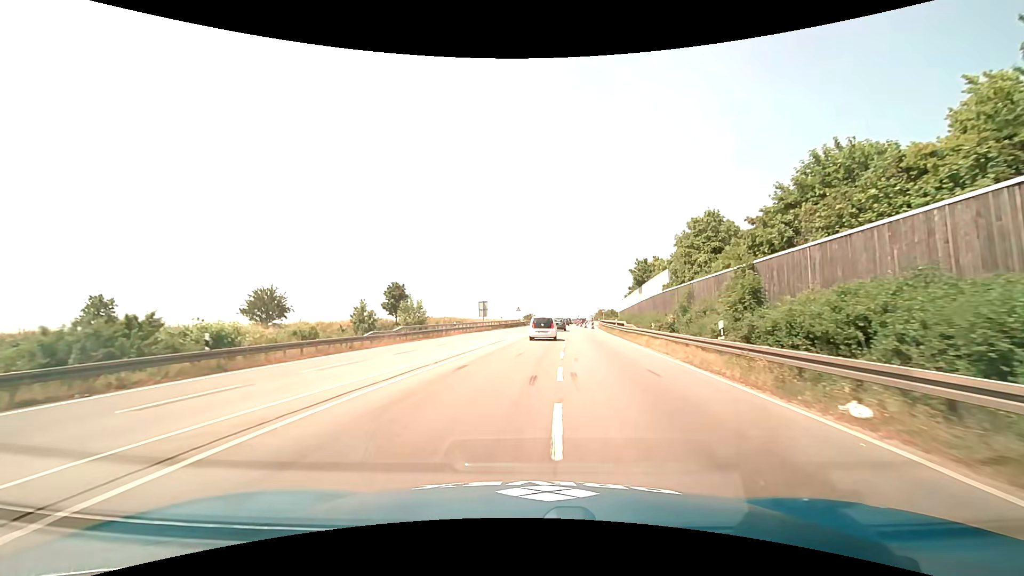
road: primary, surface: asphalt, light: Day
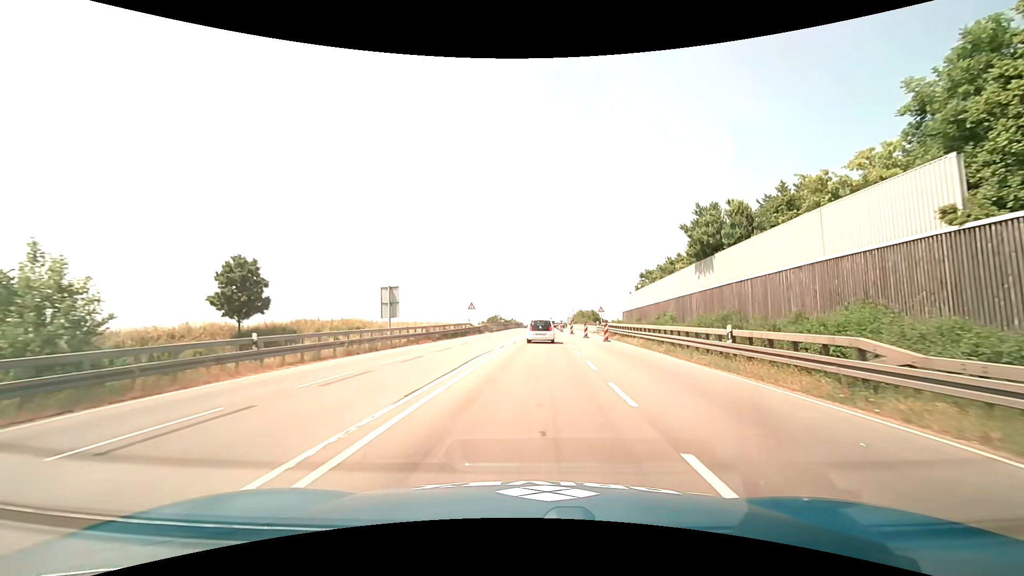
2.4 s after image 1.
(+0.8, +32.5) m; +3°
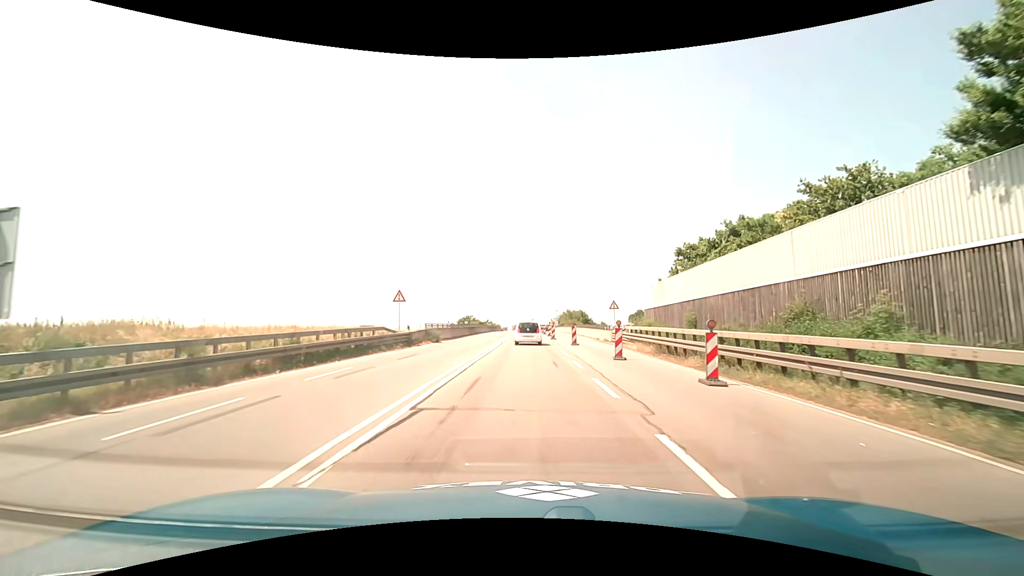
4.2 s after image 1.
(+0.6, +23.0) m; +2°
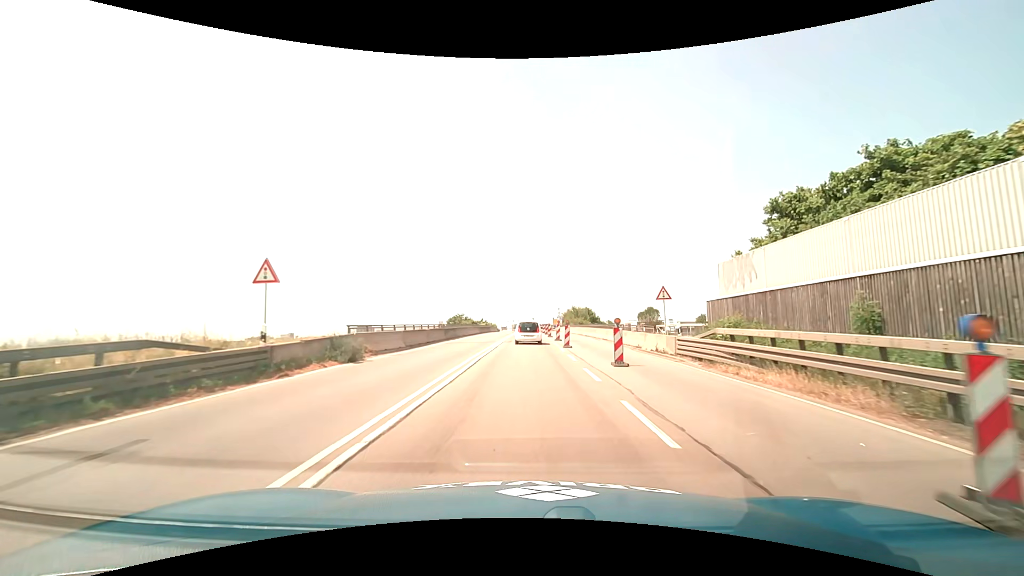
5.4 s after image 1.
(0.0, +15.5) m; 0°
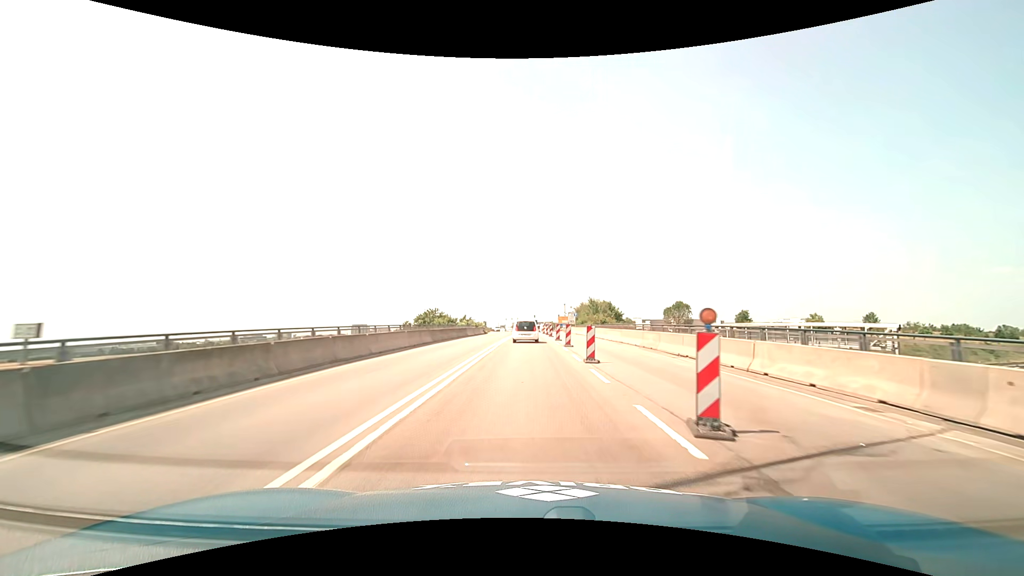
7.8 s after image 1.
(-0.1, +31.2) m; 0°
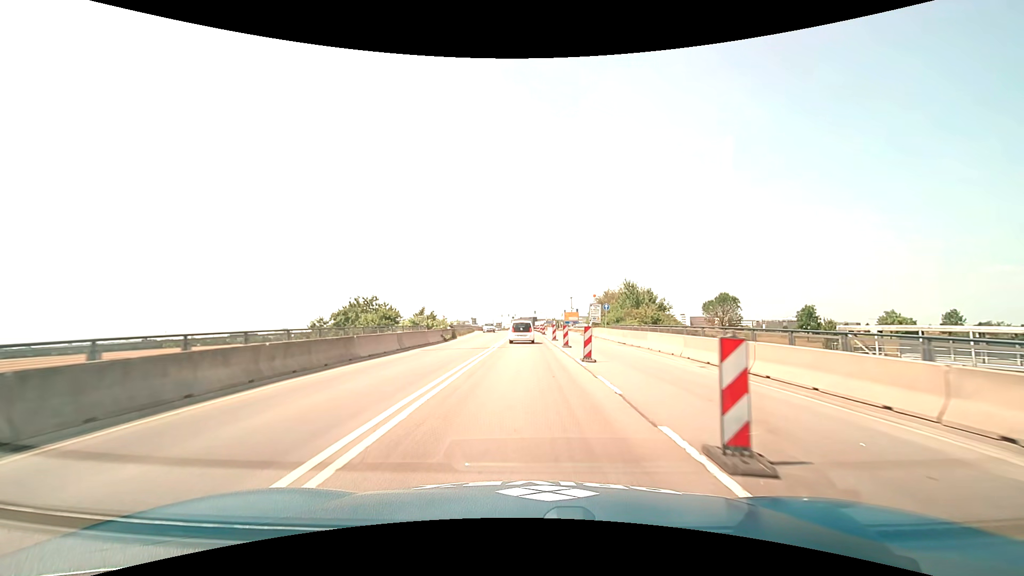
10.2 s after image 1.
(0.0, +31.5) m; 0°
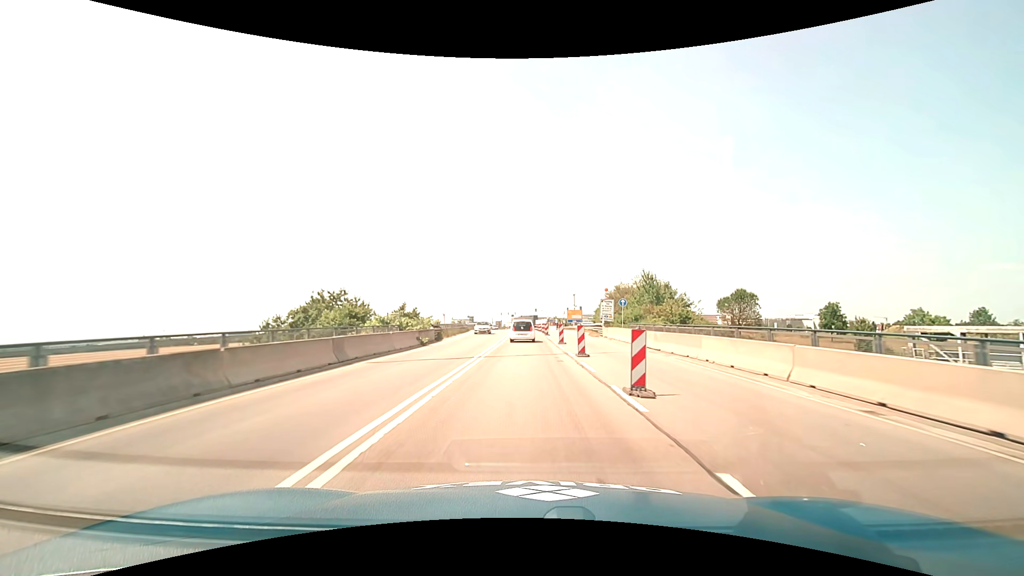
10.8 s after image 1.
(0.0, +7.9) m; 0°
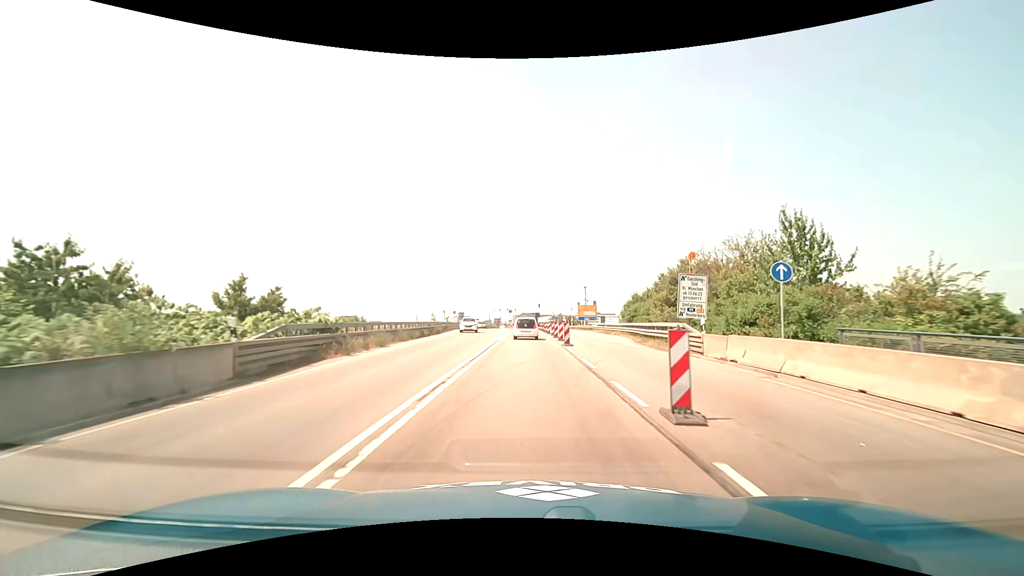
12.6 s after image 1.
(0.0, +23.7) m; 0°
(0, +10) (0, +20) (0, +30) (0, +40) (0, +50) (0, +60) (0, +70) (0, +80) (0, +90) (0, +100) m
